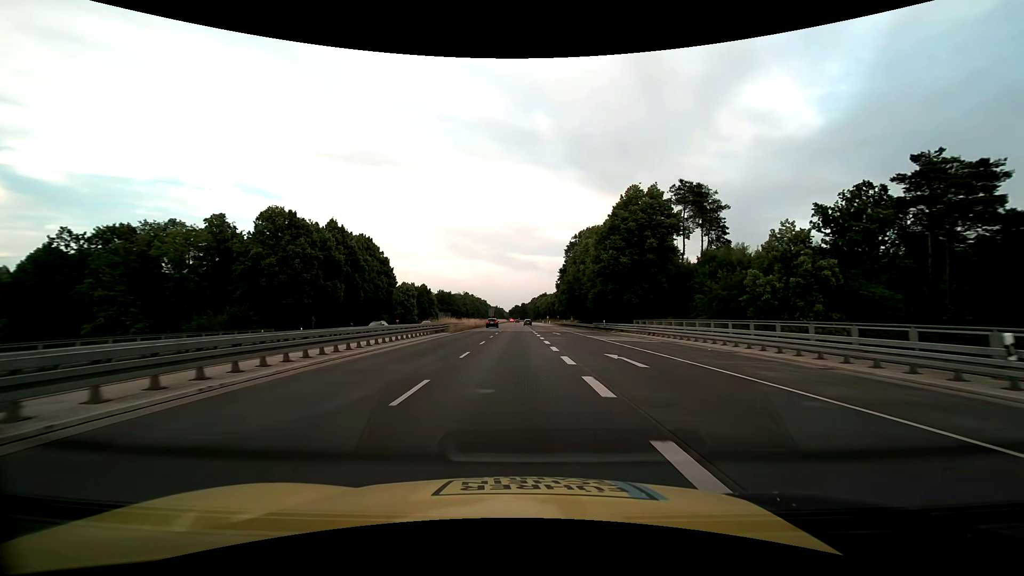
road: trunk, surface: asphalt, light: Day
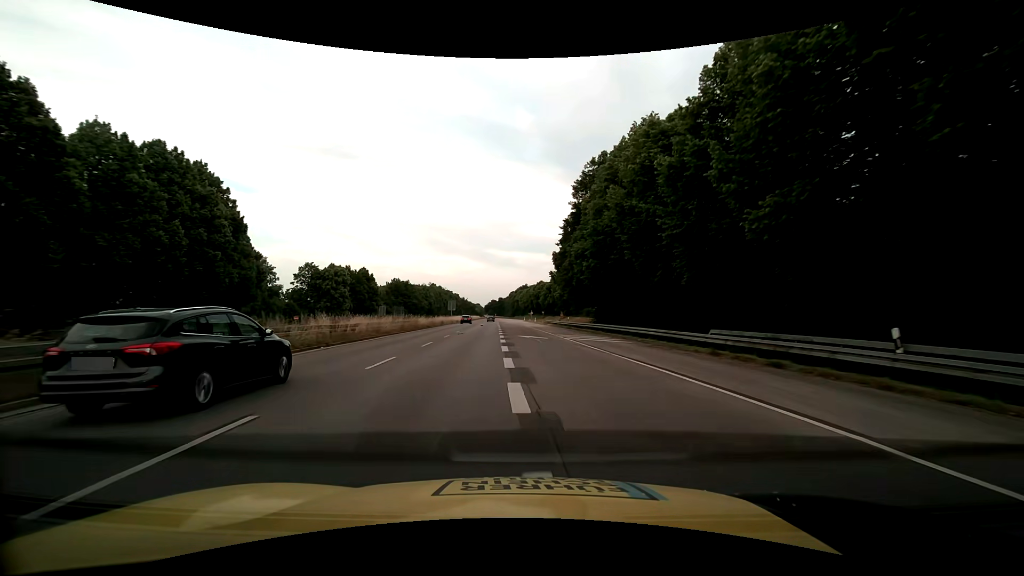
(+0.6, +49.0) m; +2°
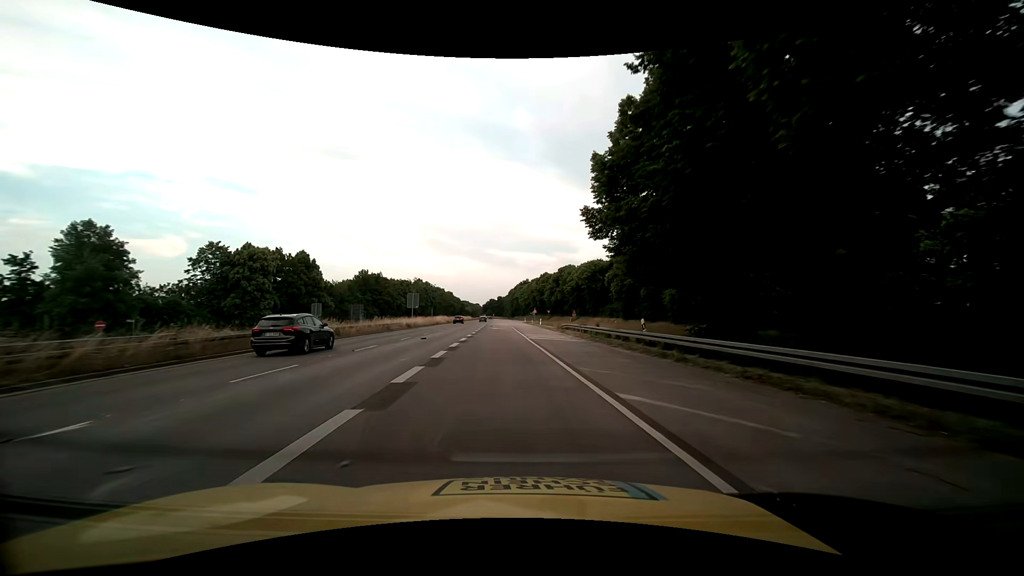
(+0.4, +39.2) m; 0°
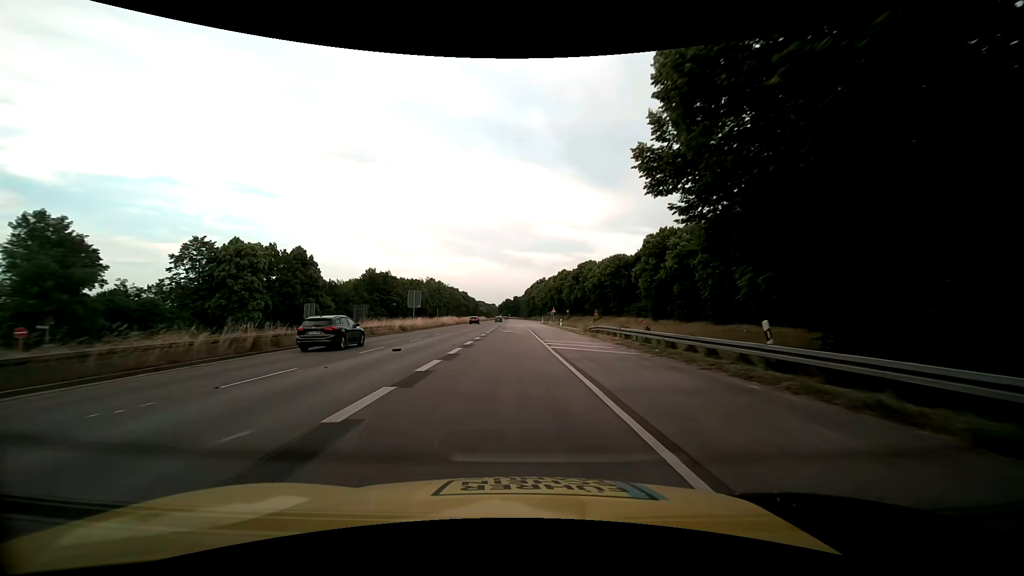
(-0.2, +9.8) m; -2°
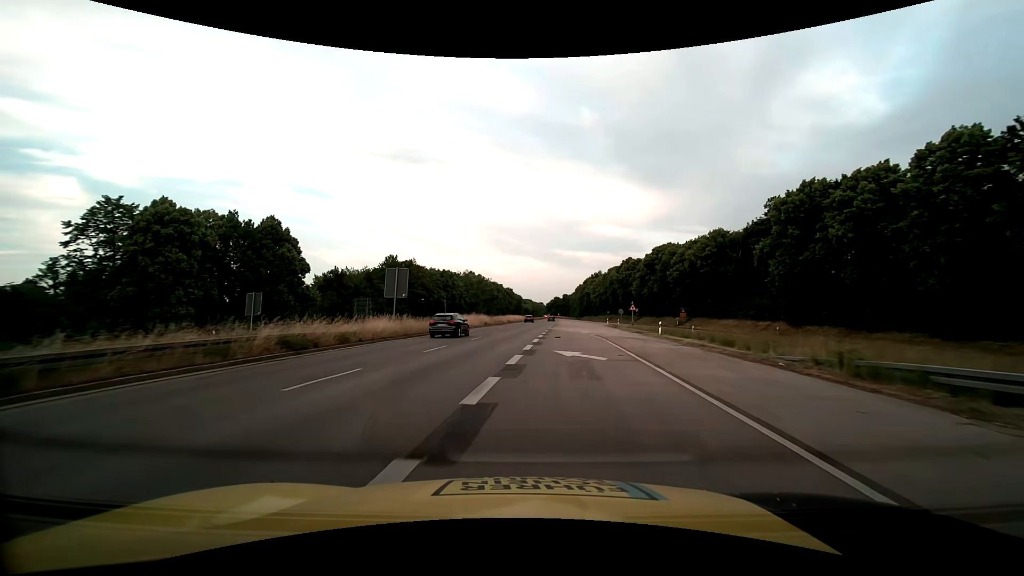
(-1.4, +29.2) m; -6°
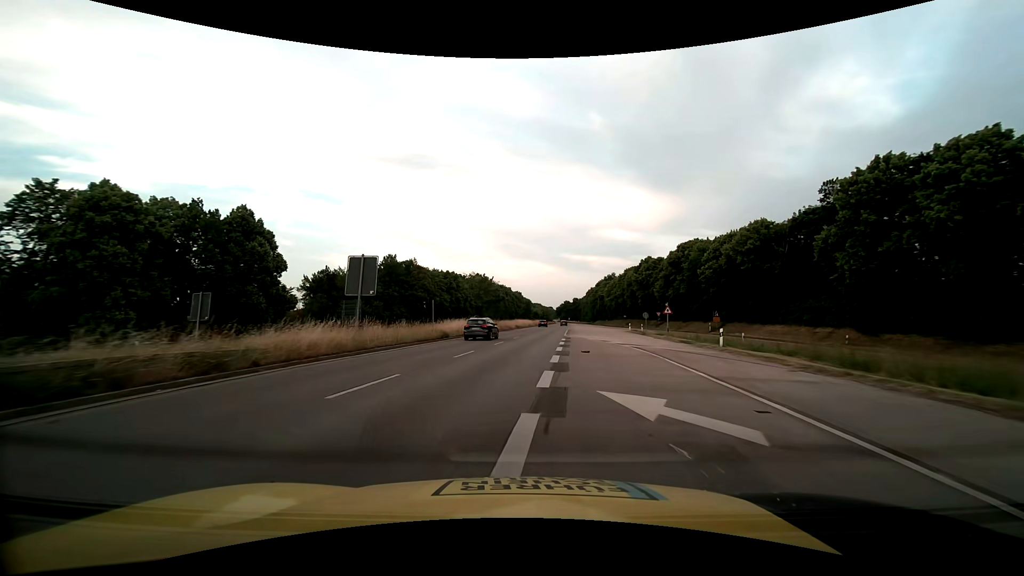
(-0.1, +9.8) m; -1°
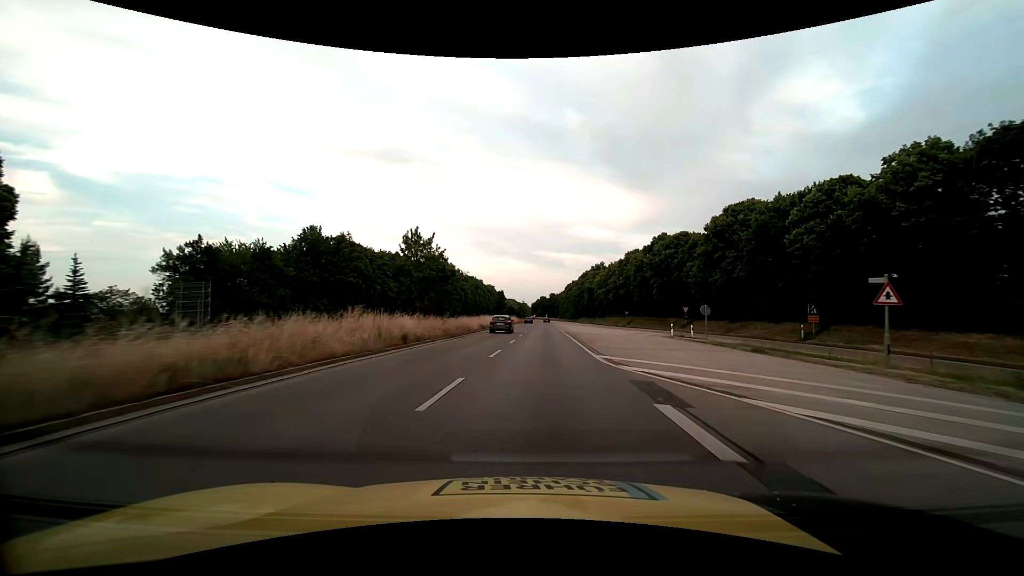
(+0.1, +29.2) m; +2°
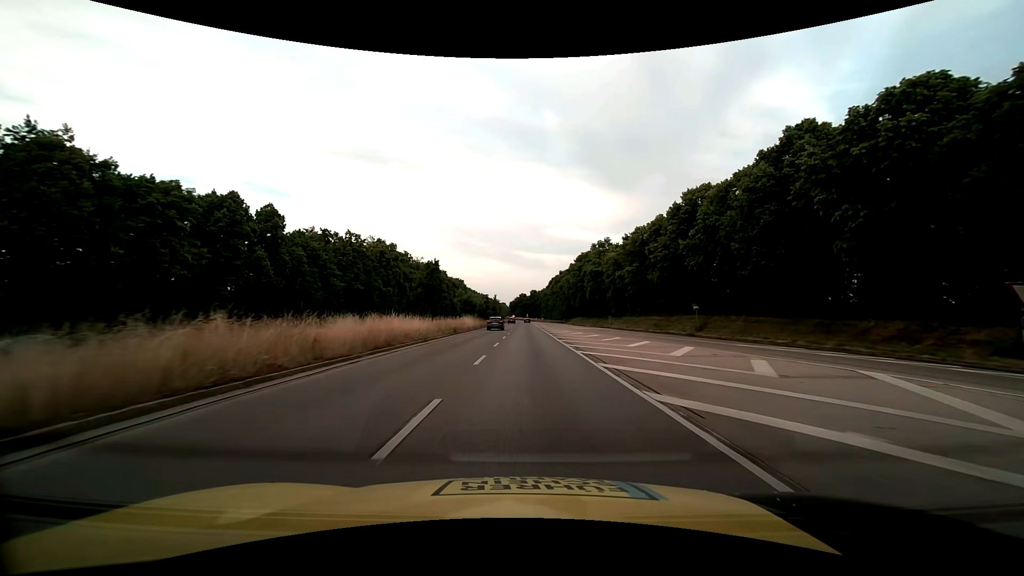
(+1.9, +48.8) m; +2°
(0, +10) (0, +20) (0, +30) (0, +40) (0, +50) (+1, +60) (+1, +70) (+1, +80) (+1, +90) (+1, +100) m
